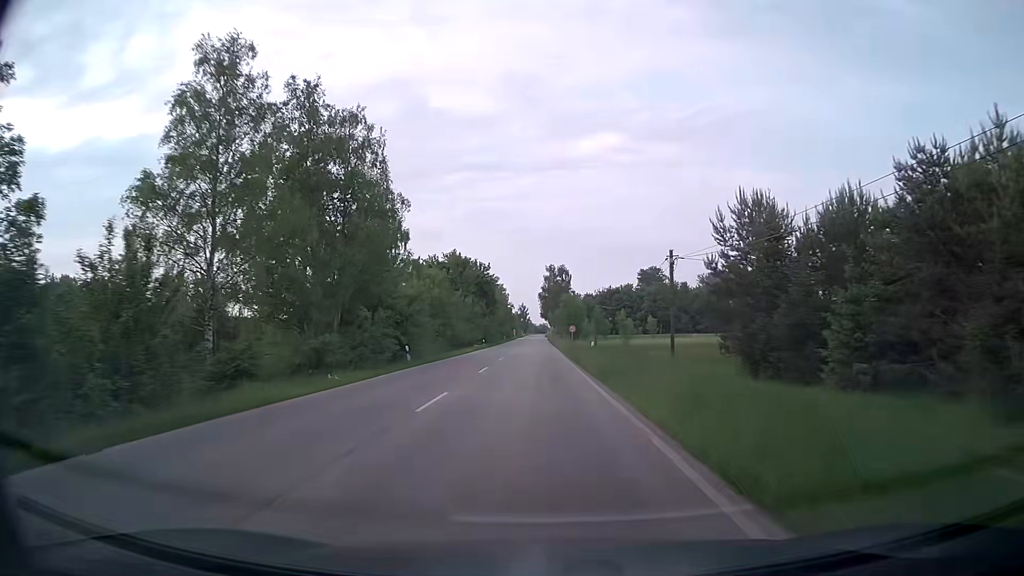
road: secondary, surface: asphalt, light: Day
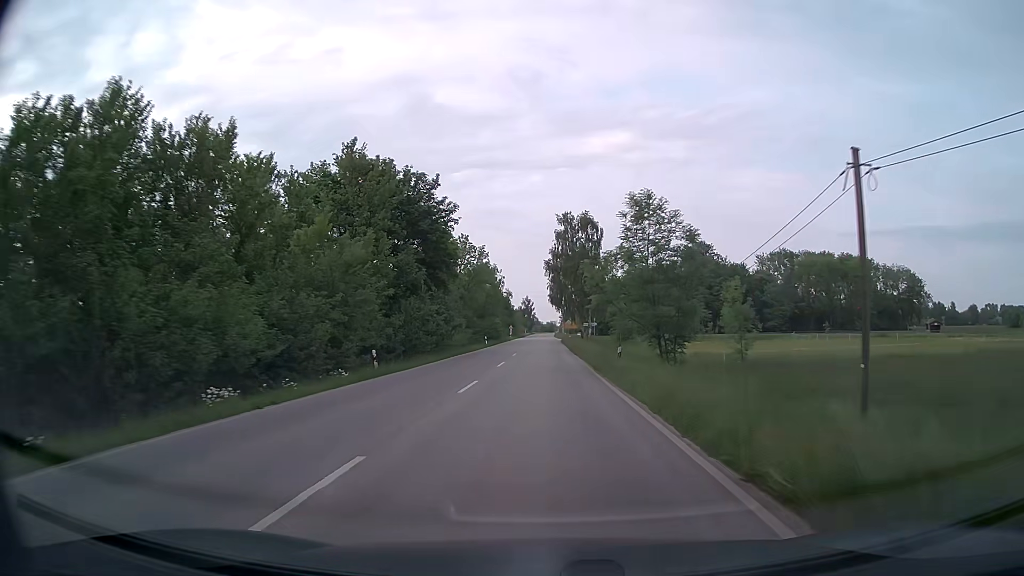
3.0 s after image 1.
(-0.8, +56.3) m; -1°
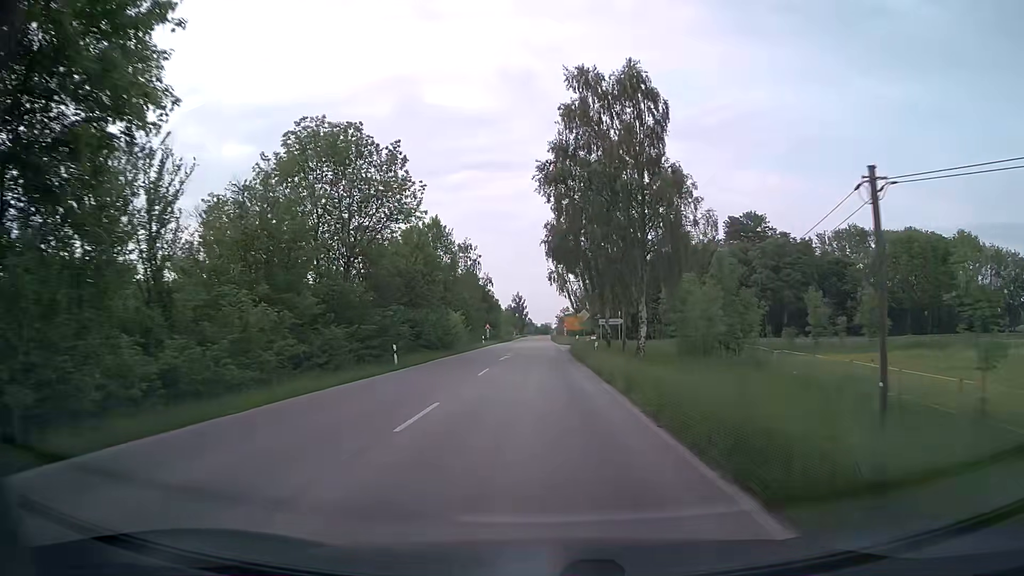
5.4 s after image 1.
(+0.2, +42.9) m; +1°
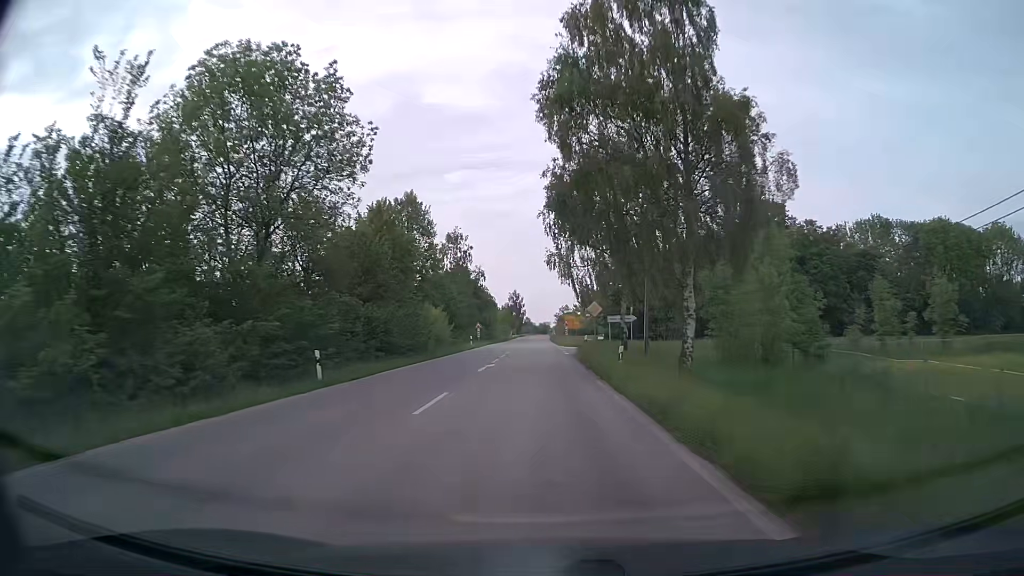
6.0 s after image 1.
(0.0, +10.5) m; 0°
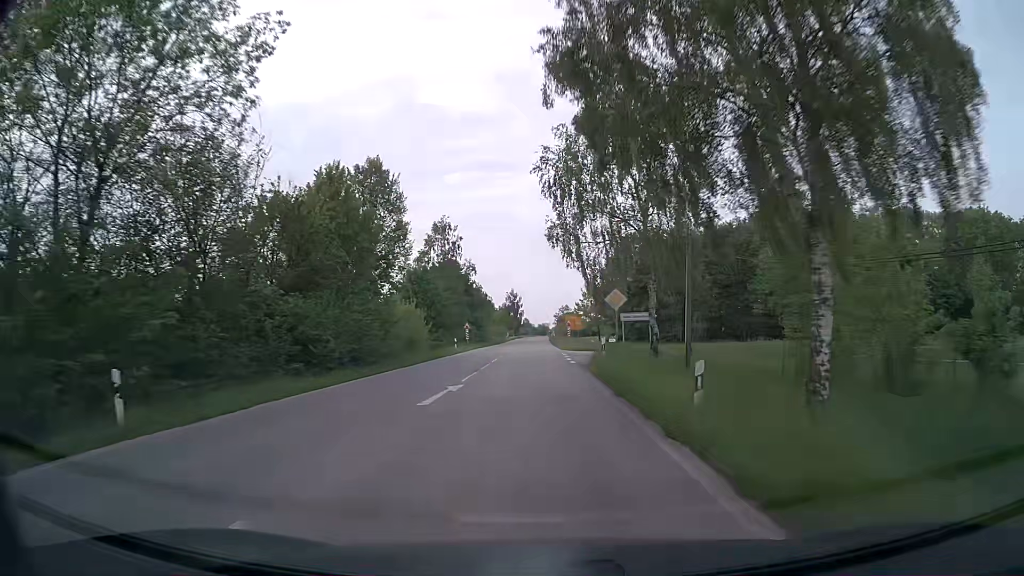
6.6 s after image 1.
(0.0, +10.4) m; 0°
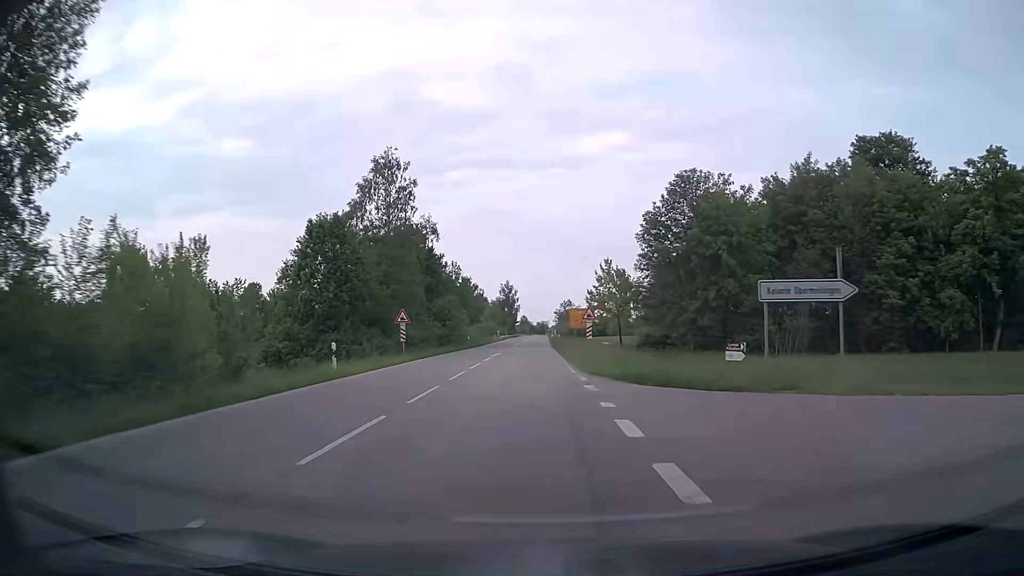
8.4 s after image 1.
(-0.1, +30.4) m; 0°
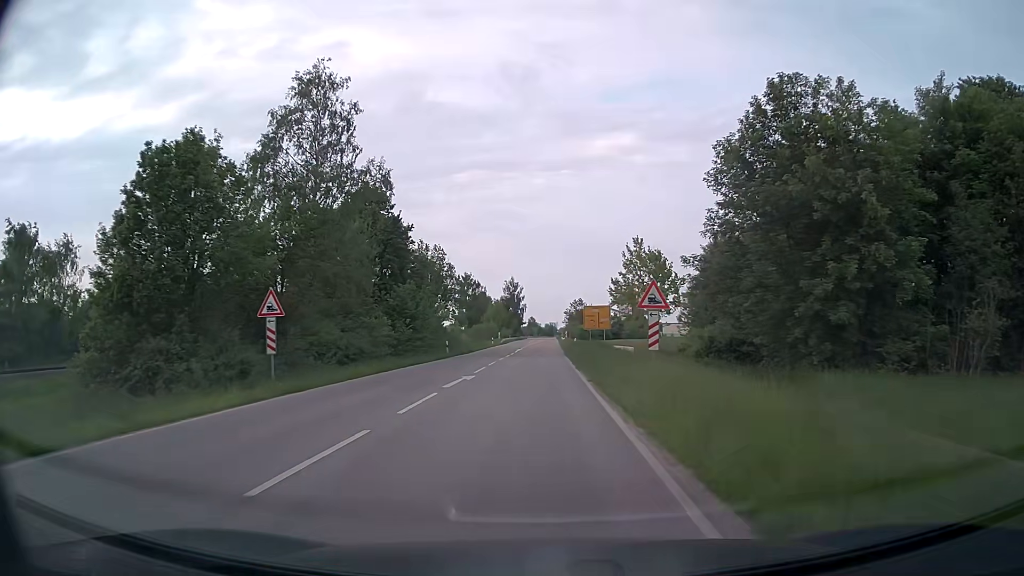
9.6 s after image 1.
(-0.1, +19.1) m; -1°
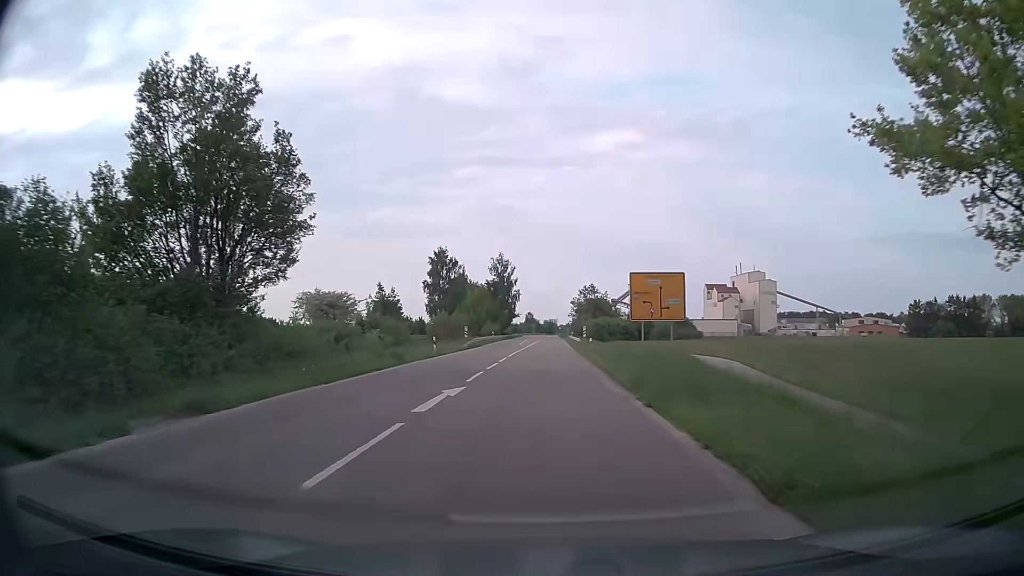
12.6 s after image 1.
(-0.2, +47.4) m; 0°
(0, +10) (0, +20) (0, +30) (0, +40) (+1, +50) (+1, +60) (+1, +70) (+1, +80) (+2, +90) (+2, +100) m
